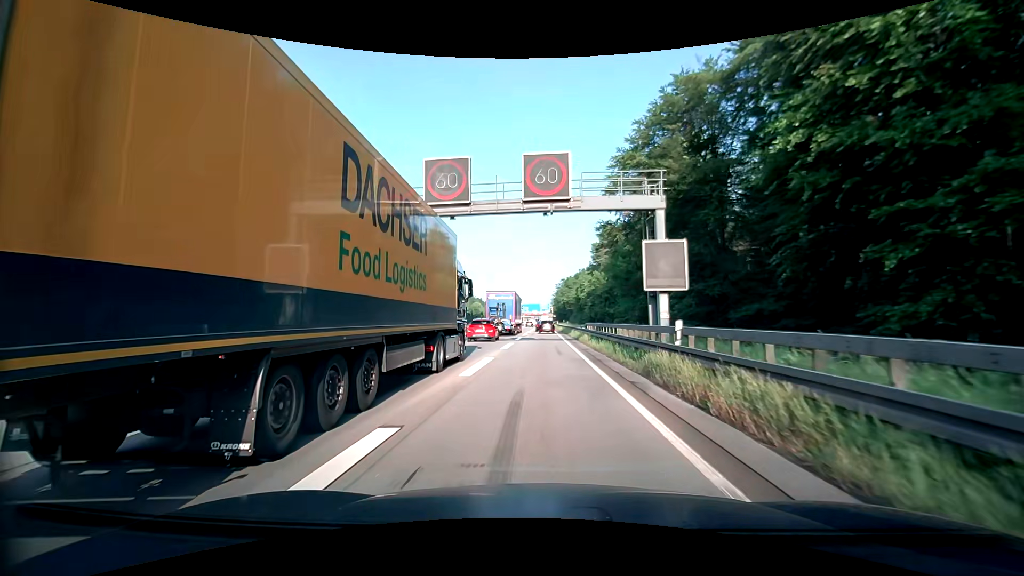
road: motorway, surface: asphalt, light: Day
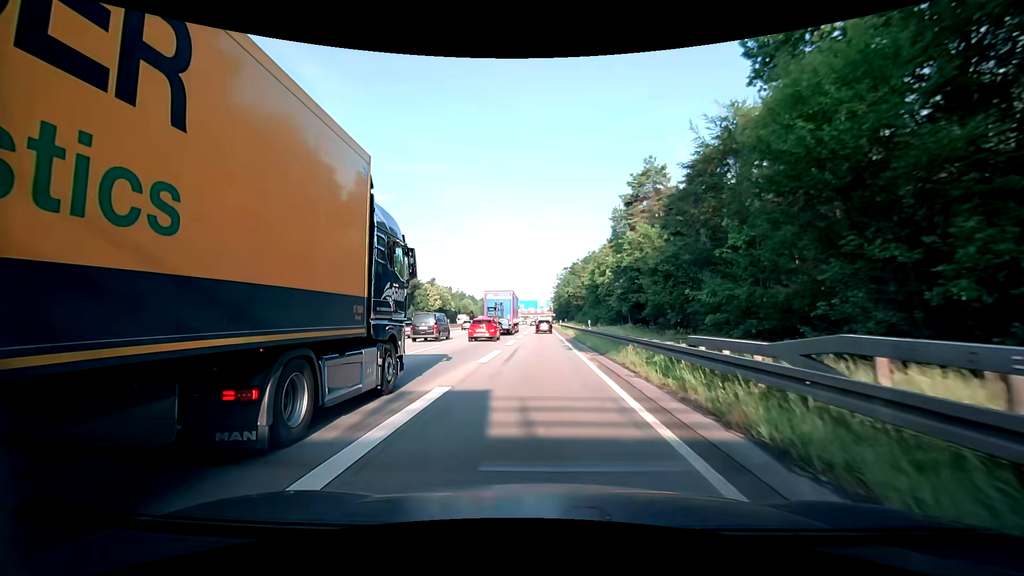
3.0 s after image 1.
(+0.2, +32.0) m; +1°
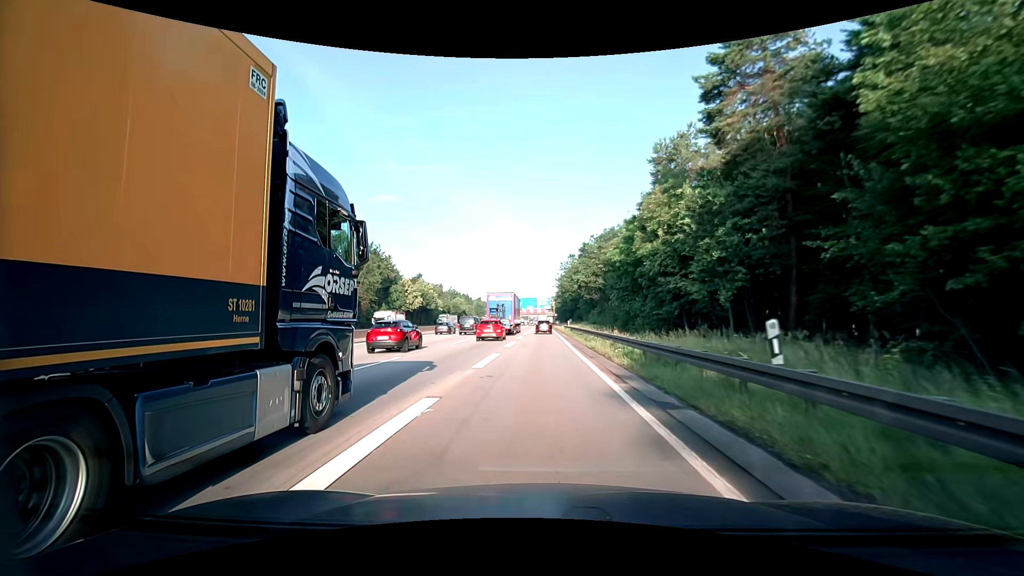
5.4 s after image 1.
(-0.2, +25.5) m; -1°
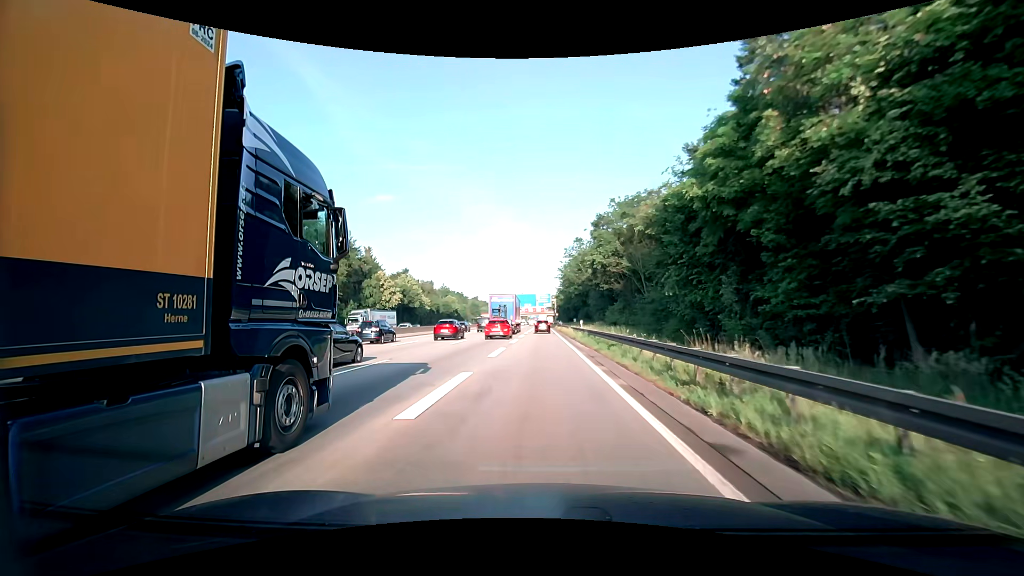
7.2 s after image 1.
(+0.1, +19.7) m; 0°
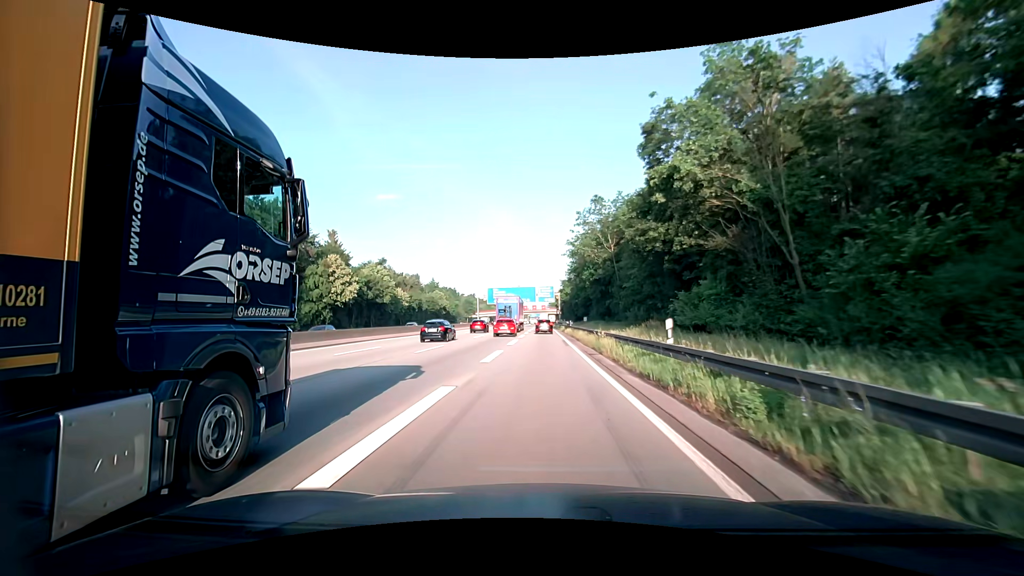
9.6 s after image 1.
(0.0, +26.8) m; 0°
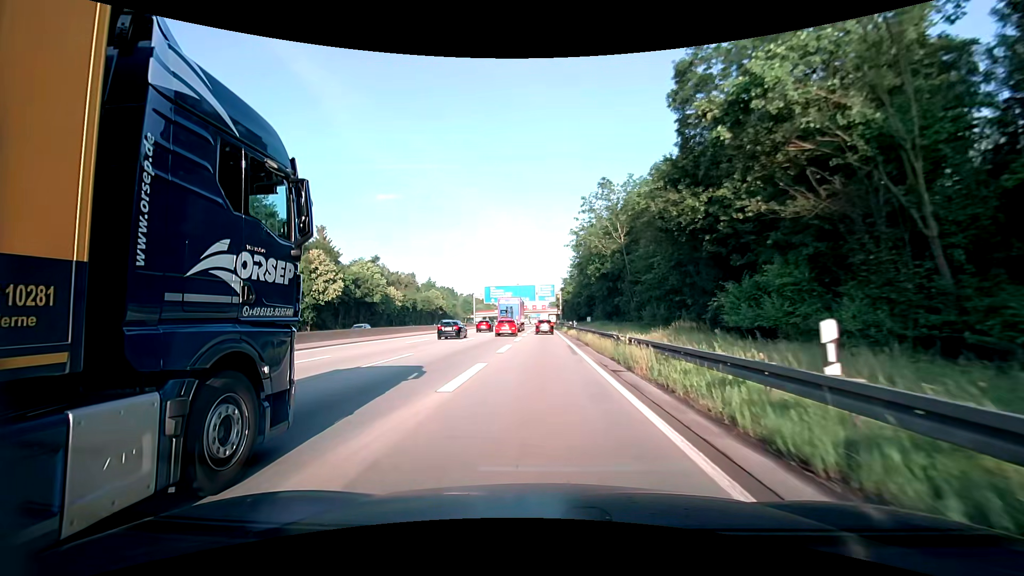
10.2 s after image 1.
(0.0, +6.6) m; 0°
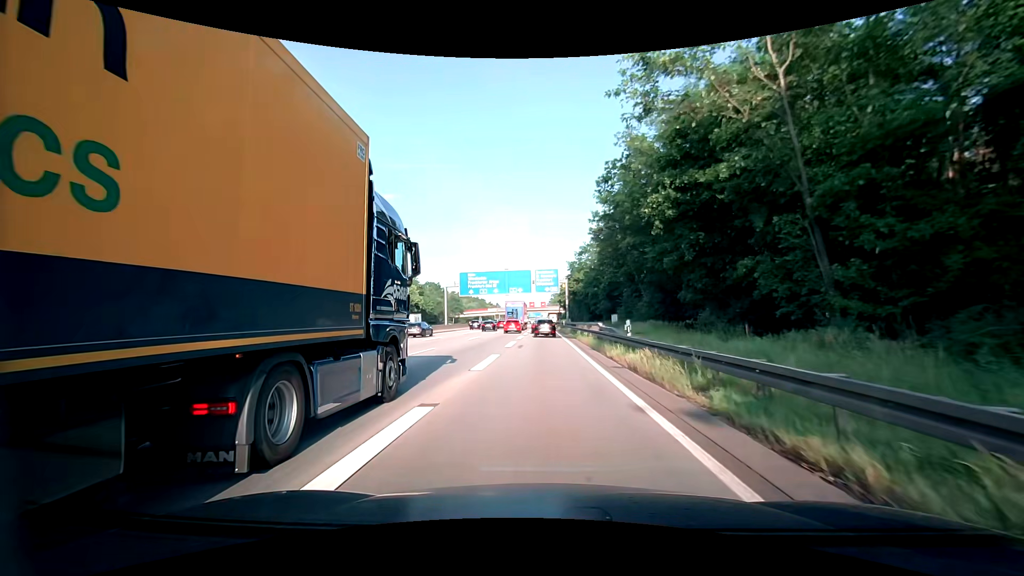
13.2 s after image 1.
(-0.1, +31.6) m; 0°
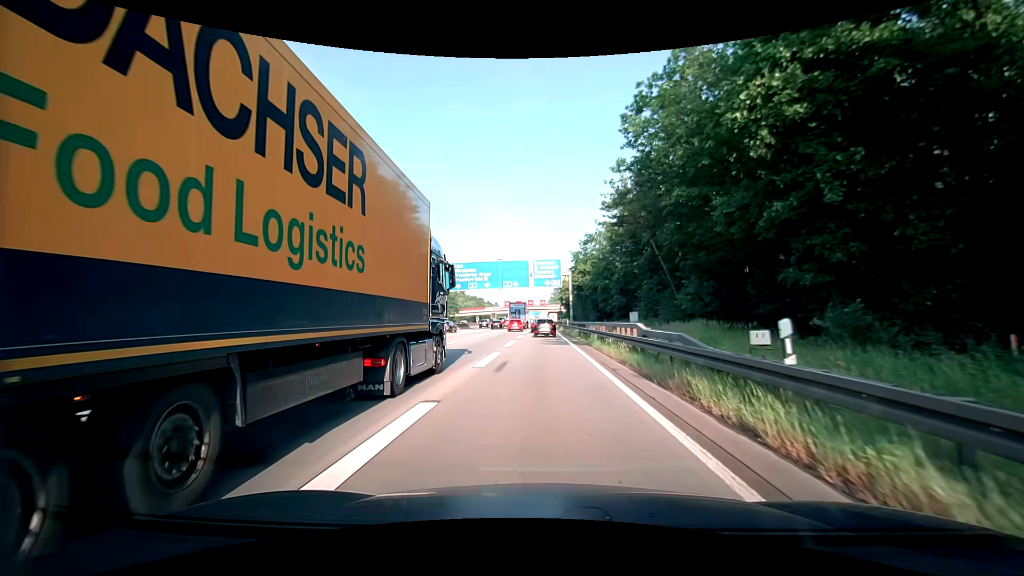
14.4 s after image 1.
(-0.1, +11.6) m; -1°
(0, +10) (0, +20) (0, +30) (0, +40) (0, +50) (0, +60) (0, +70) (0, +80) (+1, +90) (+1, +100) m
